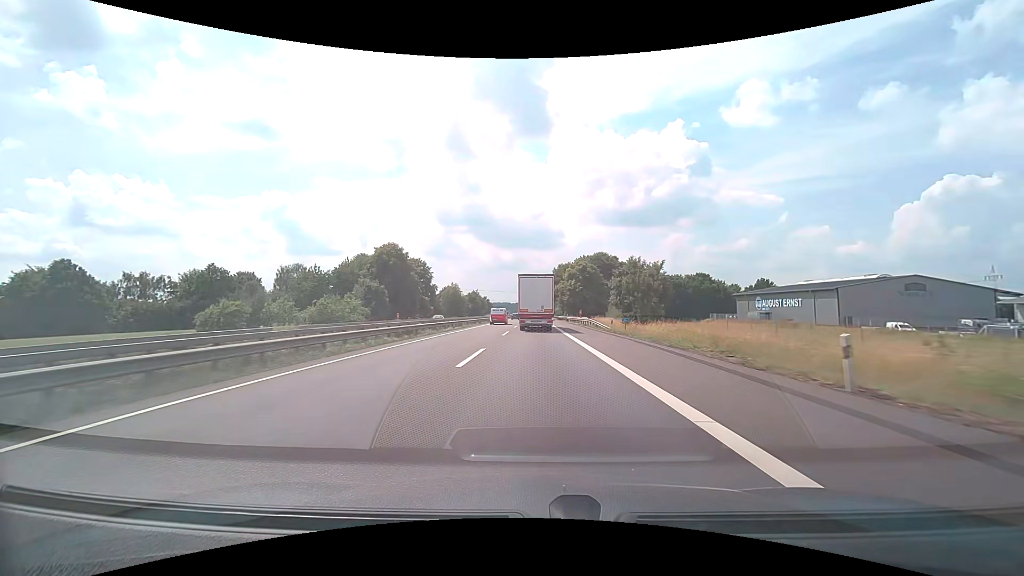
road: motorway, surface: asphalt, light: Day
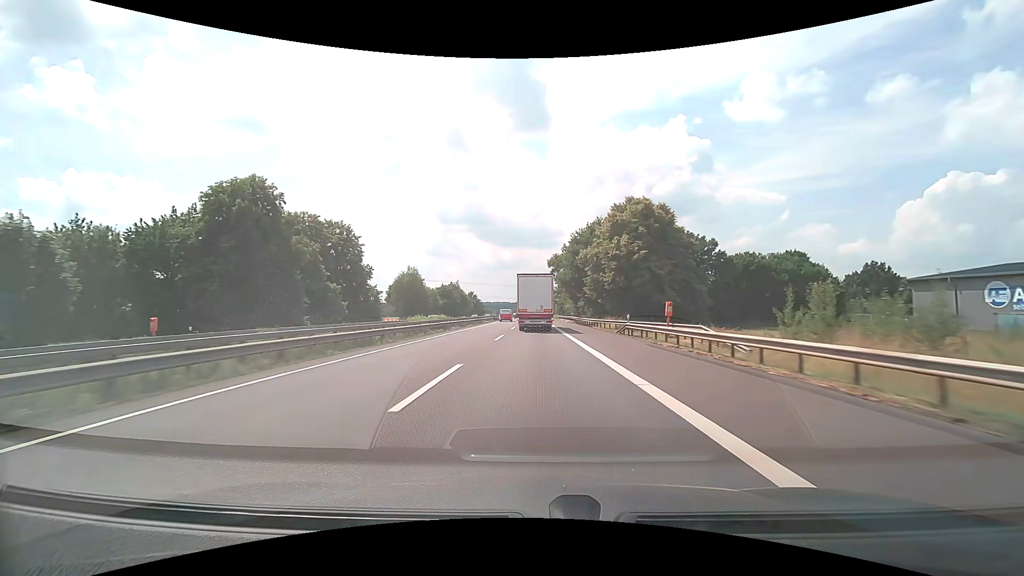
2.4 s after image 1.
(+0.1, +58.9) m; 0°
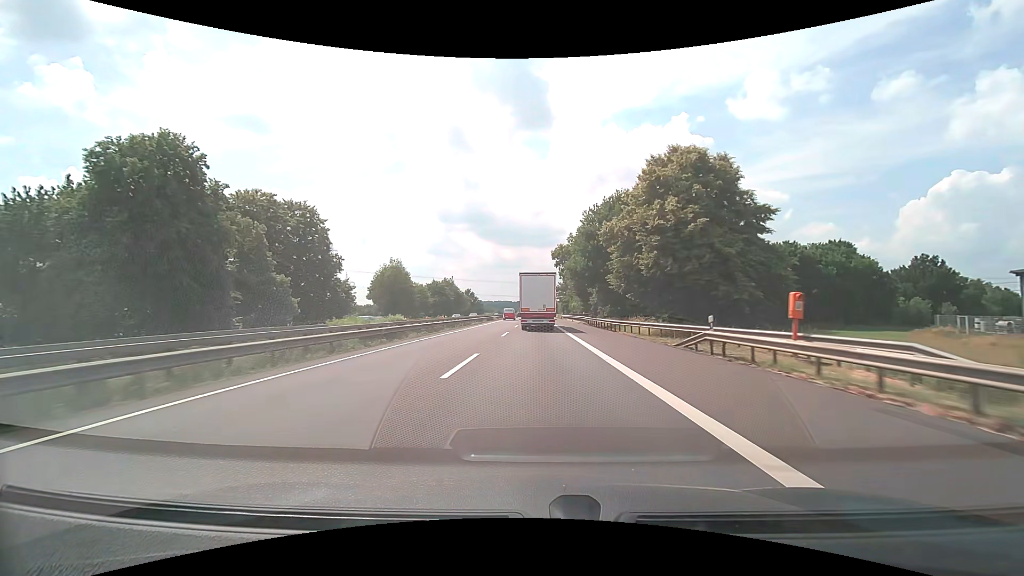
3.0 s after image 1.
(0.0, +14.7) m; 0°
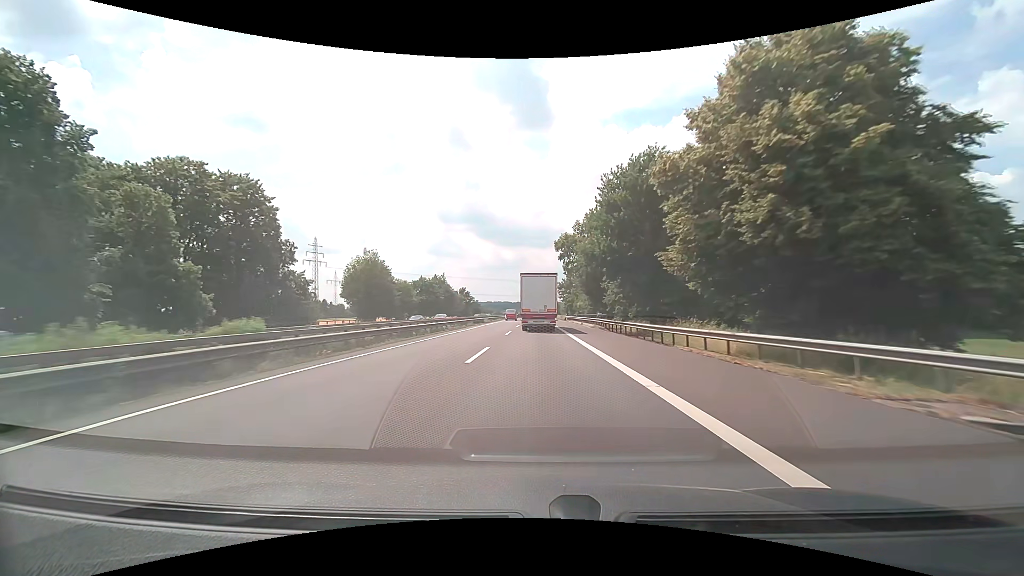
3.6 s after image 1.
(0.0, +14.7) m; 0°
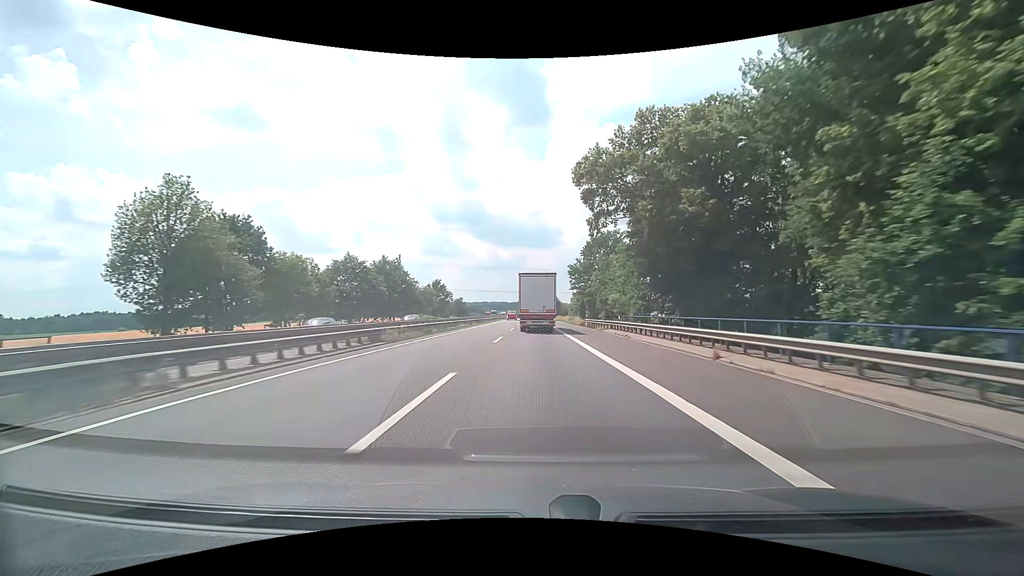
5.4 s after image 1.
(0.0, +44.2) m; 0°
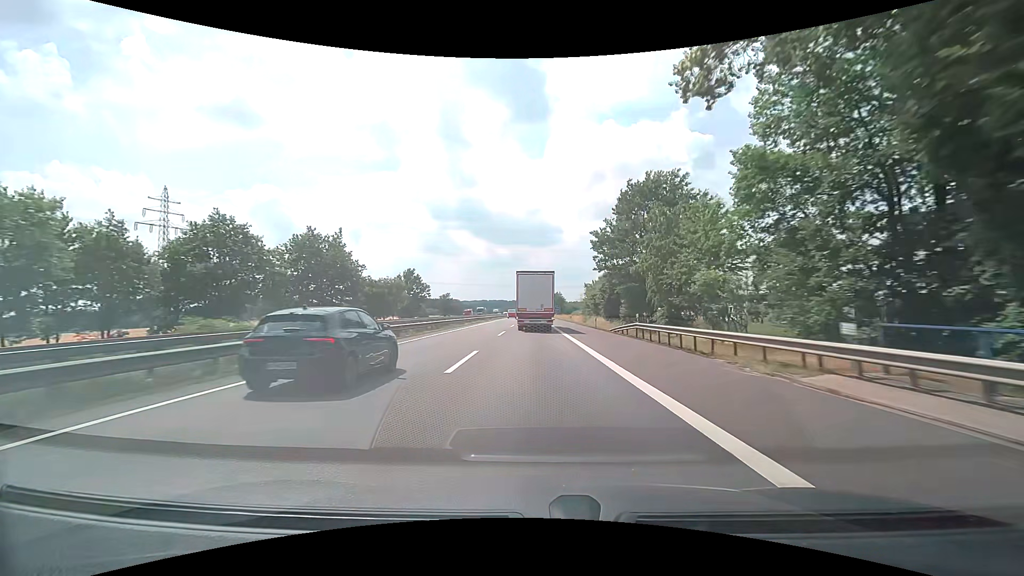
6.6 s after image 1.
(+0.1, +29.6) m; 0°
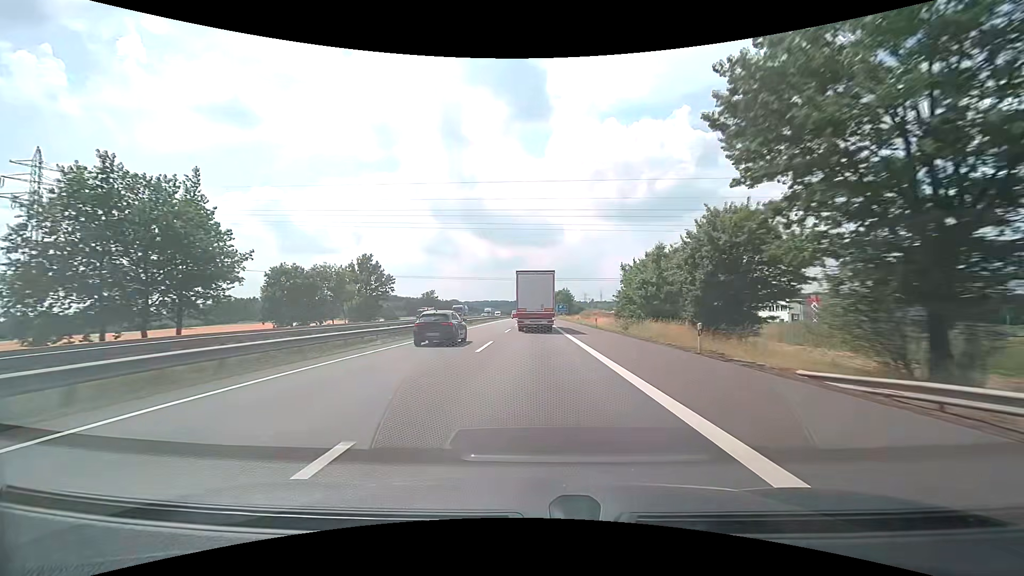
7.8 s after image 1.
(-0.1, +29.7) m; 0°
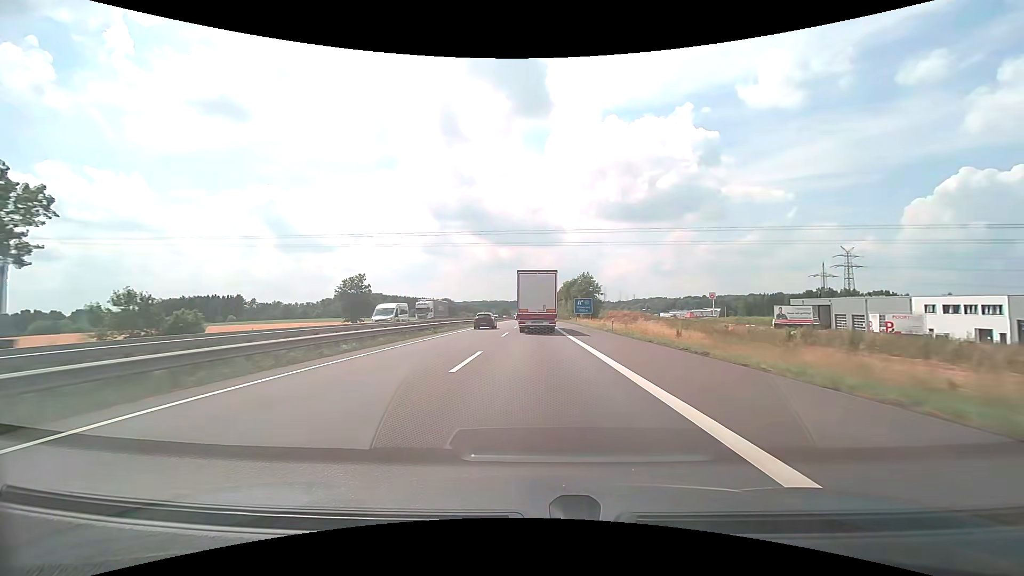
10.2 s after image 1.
(-0.2, +59.1) m; 0°
(0, +10) (0, +20) (0, +30) (0, +40) (0, +50) (0, +60) (0, +70) (0, +80) (0, +90) (0, +100) m
